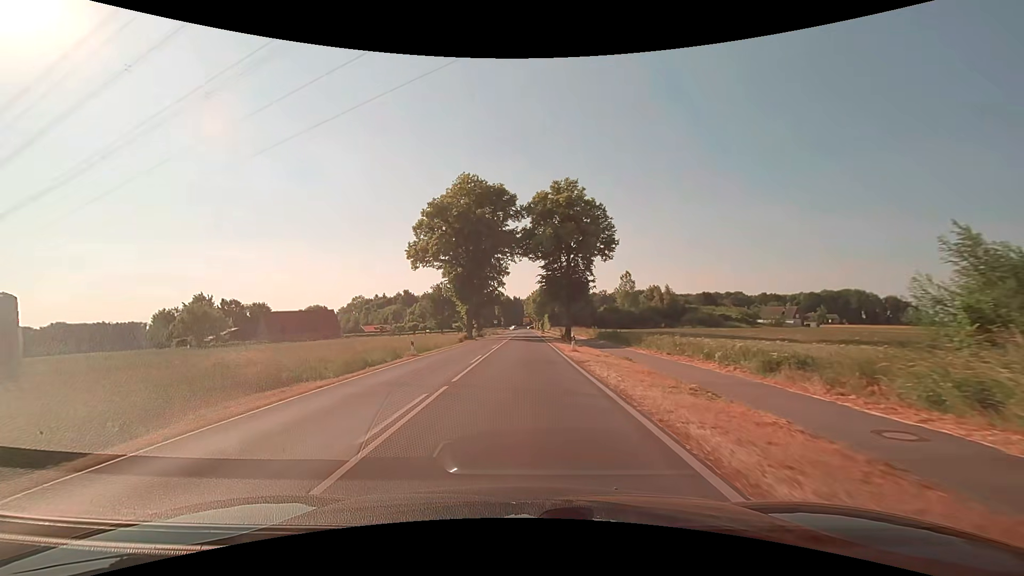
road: secondary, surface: asphalt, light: Day
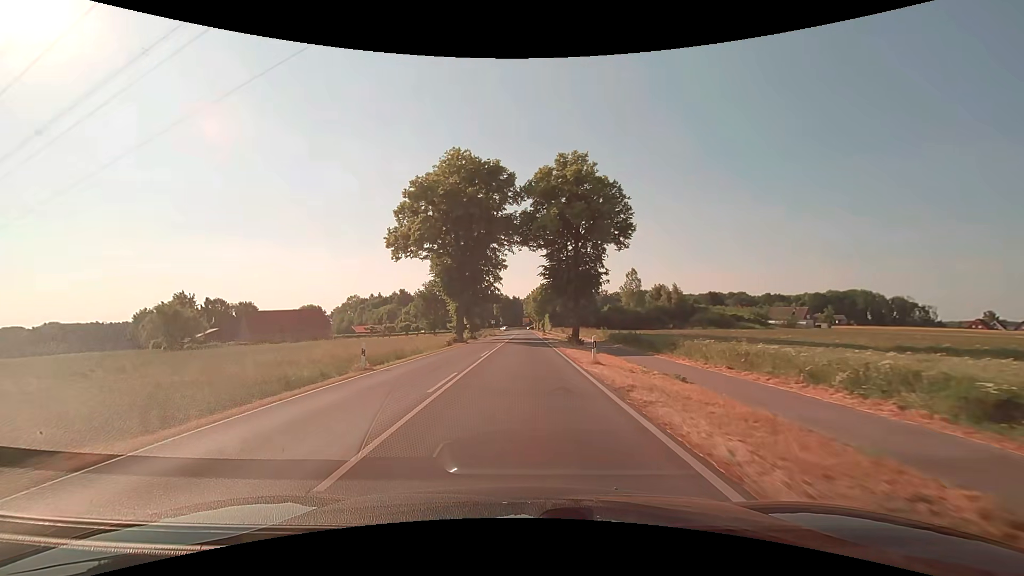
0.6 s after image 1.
(0.0, +7.8) m; 0°
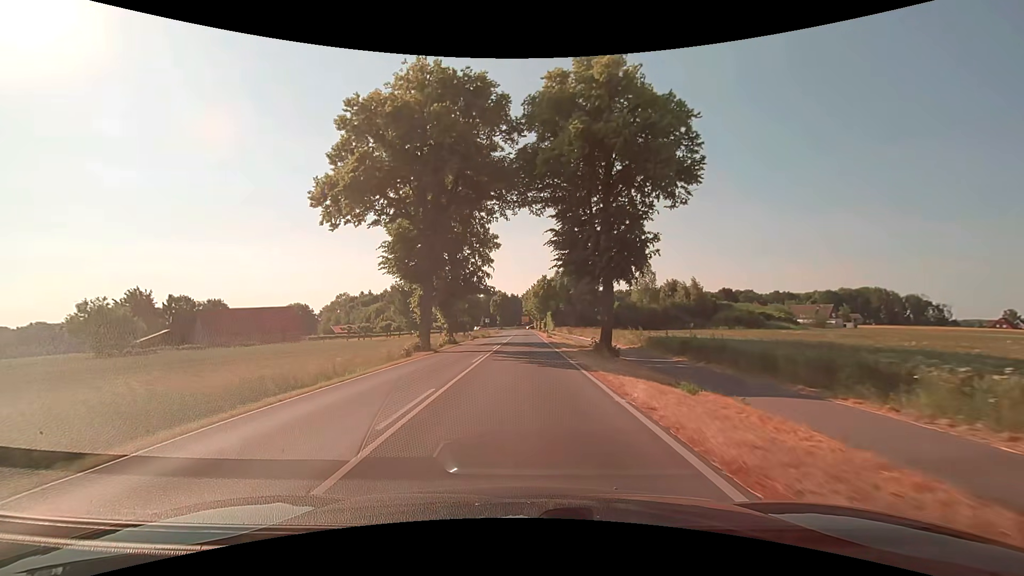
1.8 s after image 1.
(0.0, +15.6) m; 0°
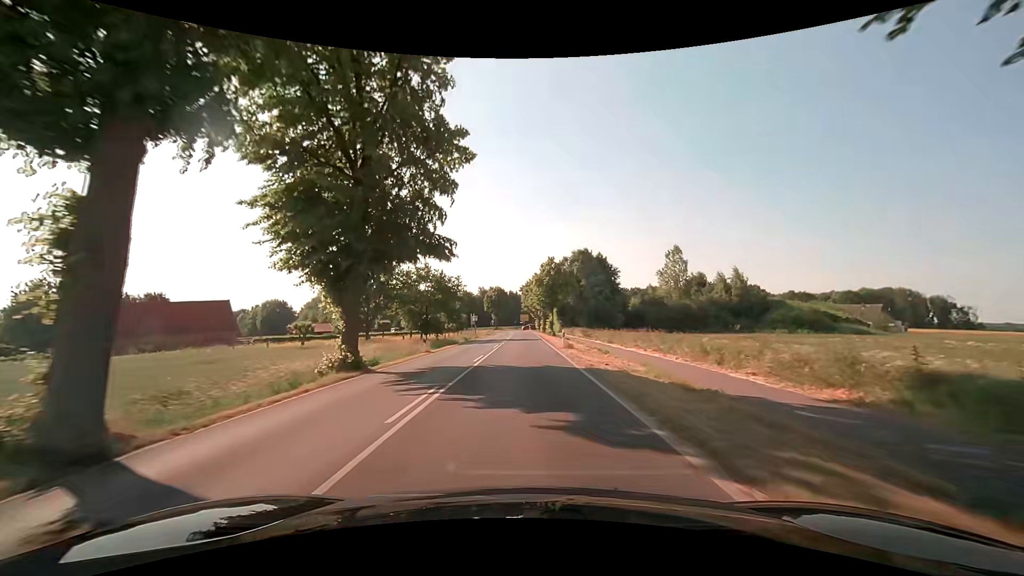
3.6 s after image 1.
(0.0, +23.5) m; 0°
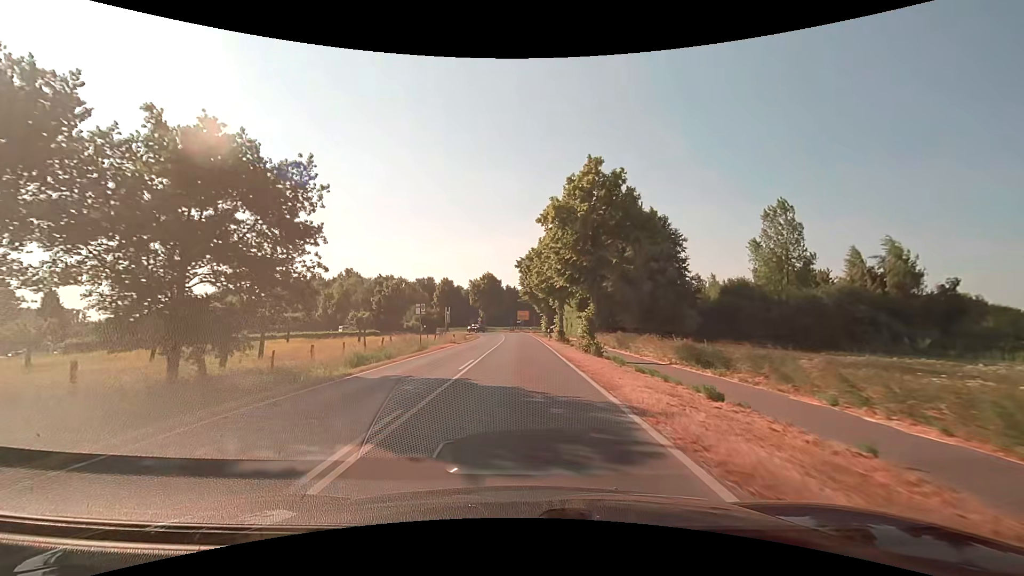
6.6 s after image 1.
(-0.1, +39.1) m; 0°
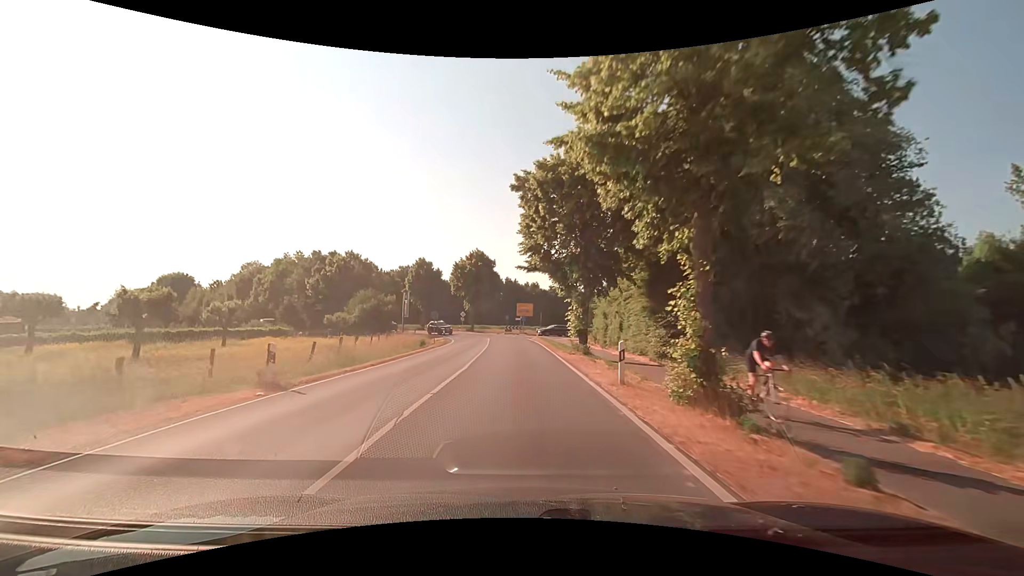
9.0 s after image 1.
(-0.1, +31.3) m; 0°
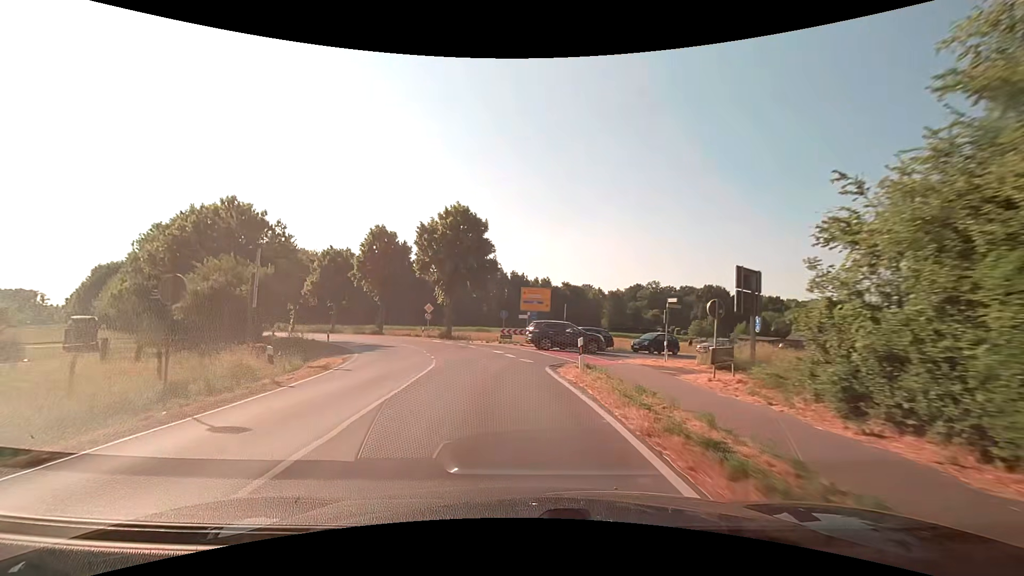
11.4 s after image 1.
(-0.1, +31.3) m; -1°
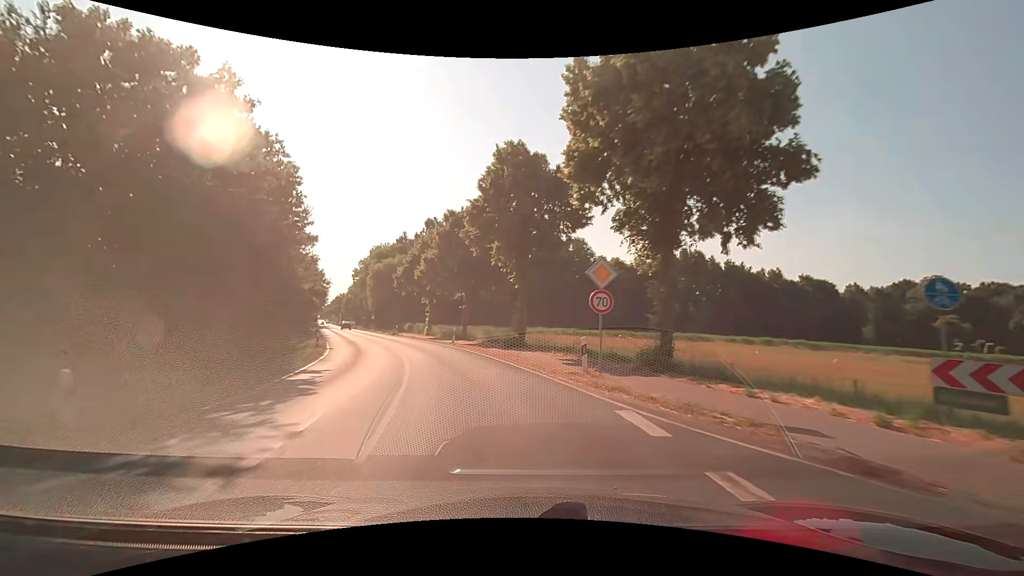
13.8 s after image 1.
(-4.7, +30.8) m; -22°
